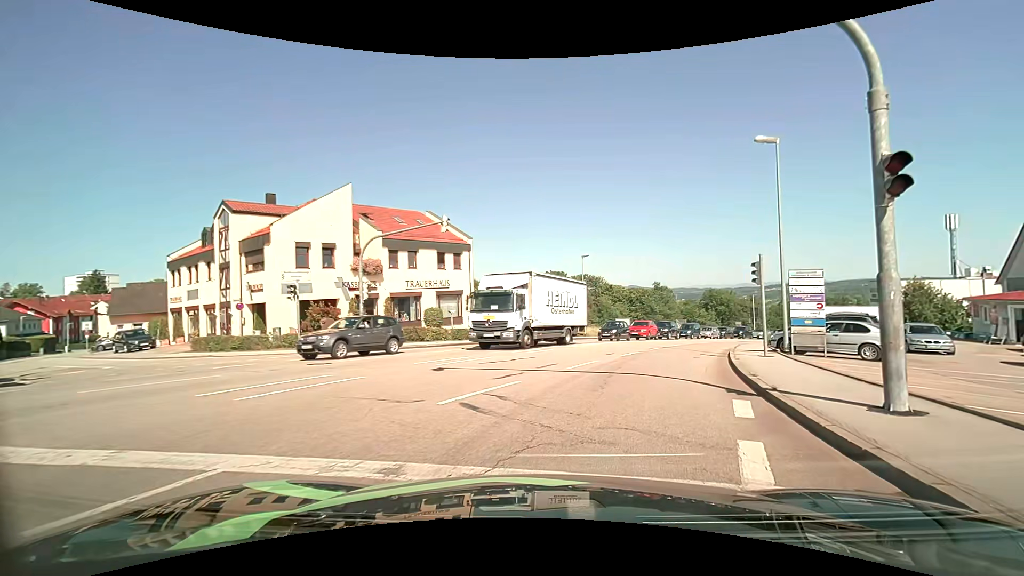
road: tertiary_link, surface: asphalt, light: Day
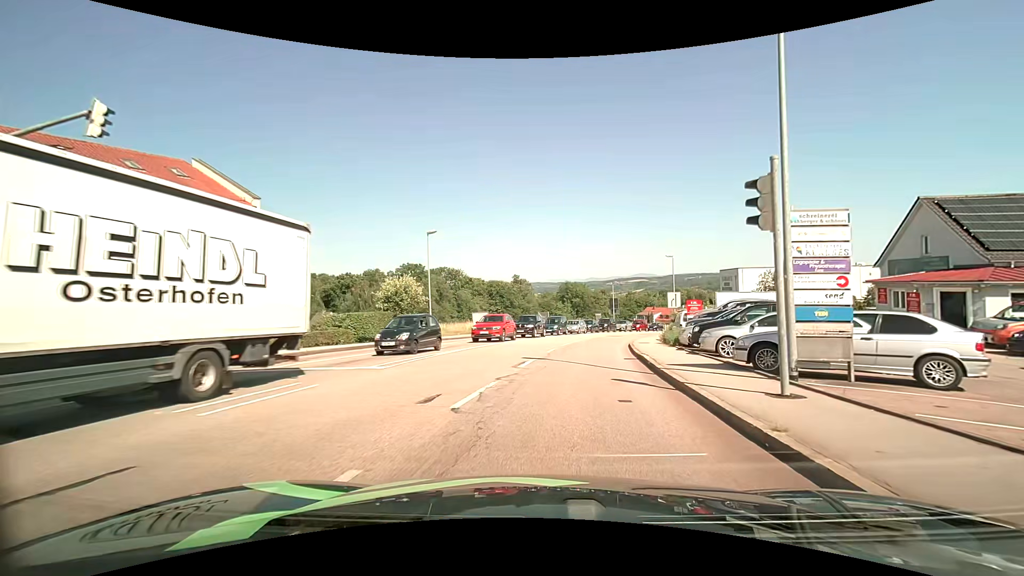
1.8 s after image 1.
(+1.9, +11.6) m; +17°
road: tertiary
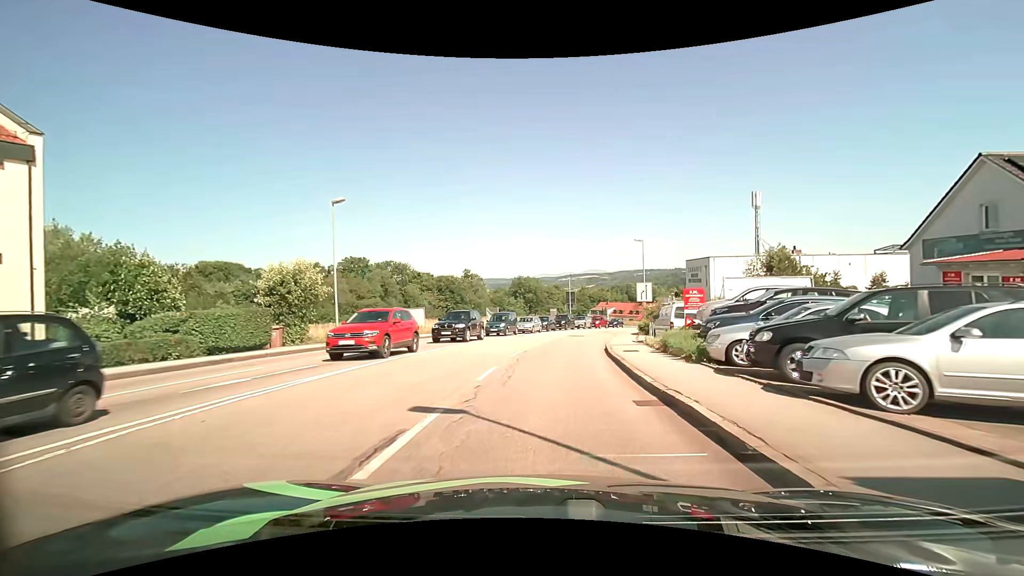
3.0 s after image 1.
(+0.4, +9.2) m; +5°
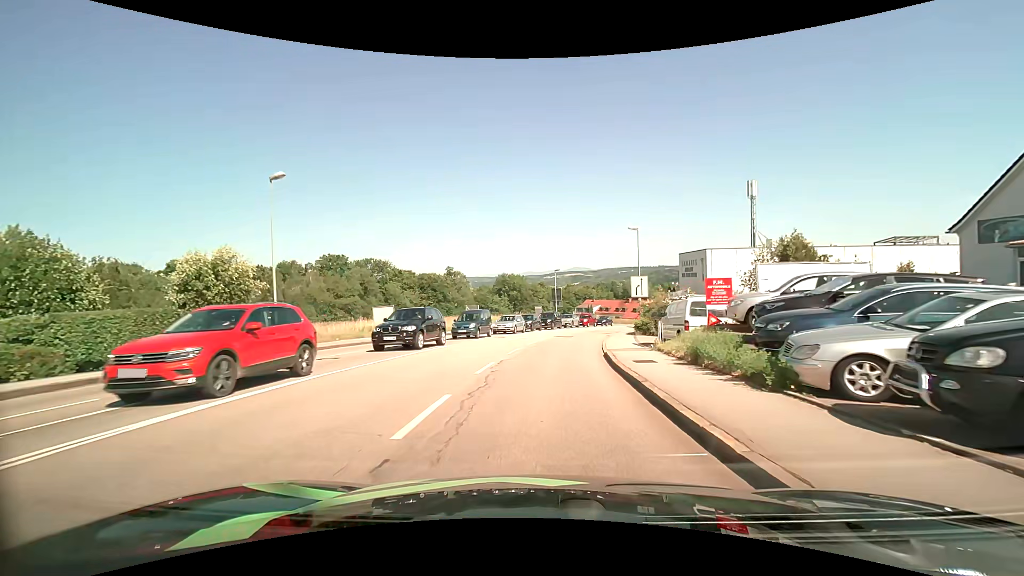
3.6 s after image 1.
(+0.1, +4.8) m; +1°
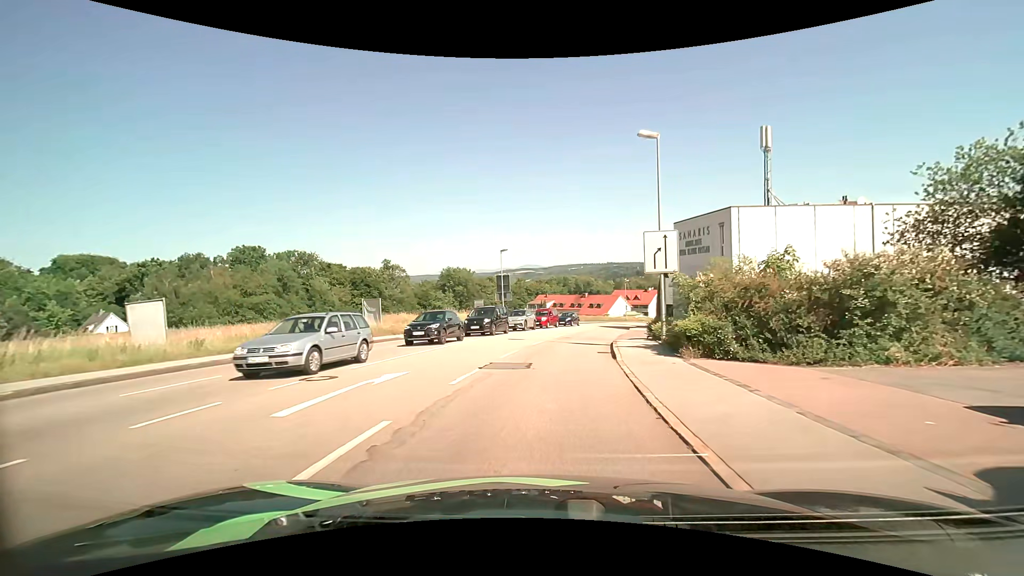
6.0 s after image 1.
(+1.1, +20.1) m; +6°
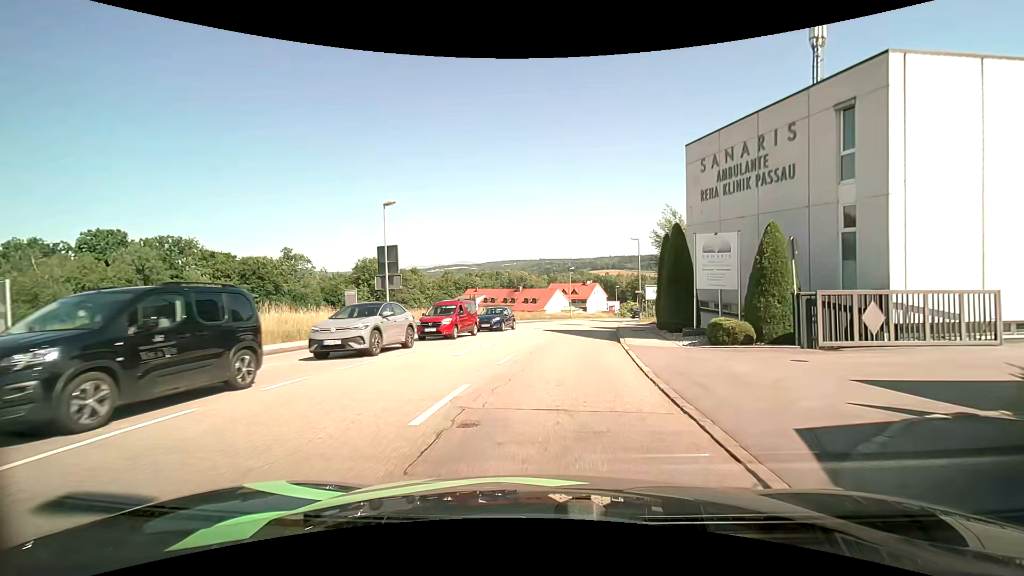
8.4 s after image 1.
(+1.3, +21.4) m; +7°
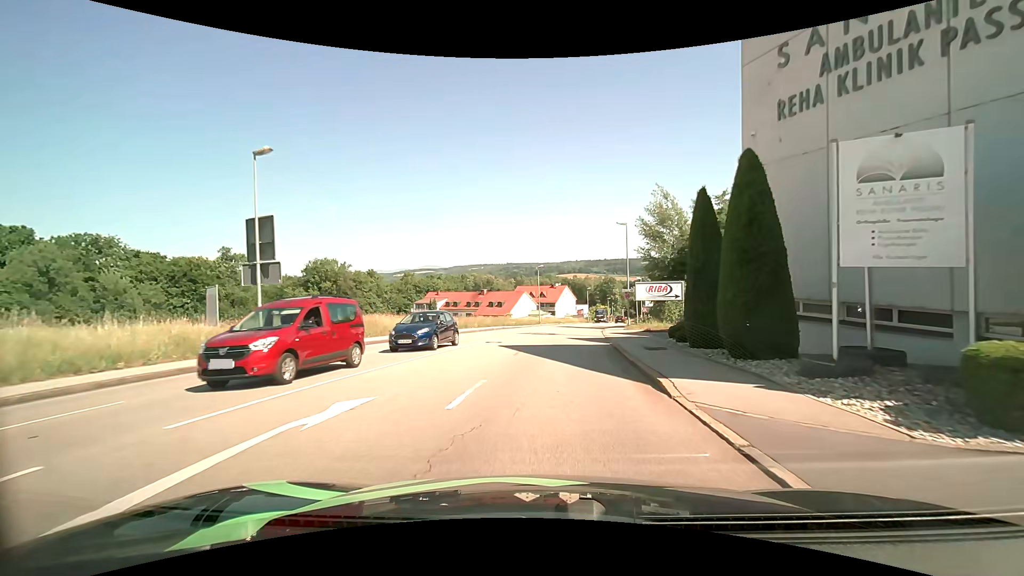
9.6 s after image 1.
(+0.4, +10.9) m; +3°
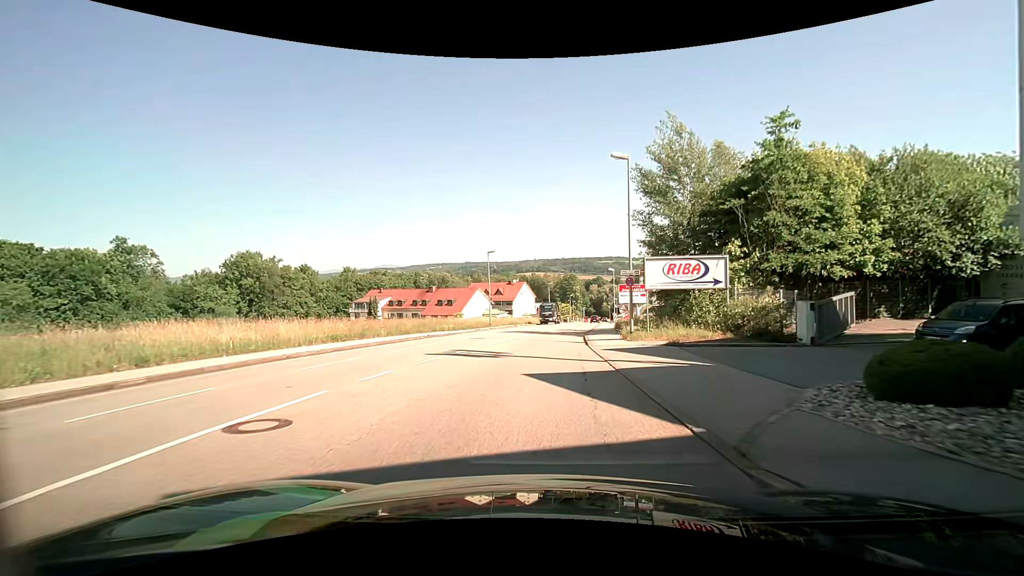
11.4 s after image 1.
(+0.8, +16.3) m; +5°
(0, +10) (0, +20) (+1, +30) (+2, +40) (+4, +50) (+5, +60) (+7, +70) (+8, +79) (+10, +89) (+11, +99) m
